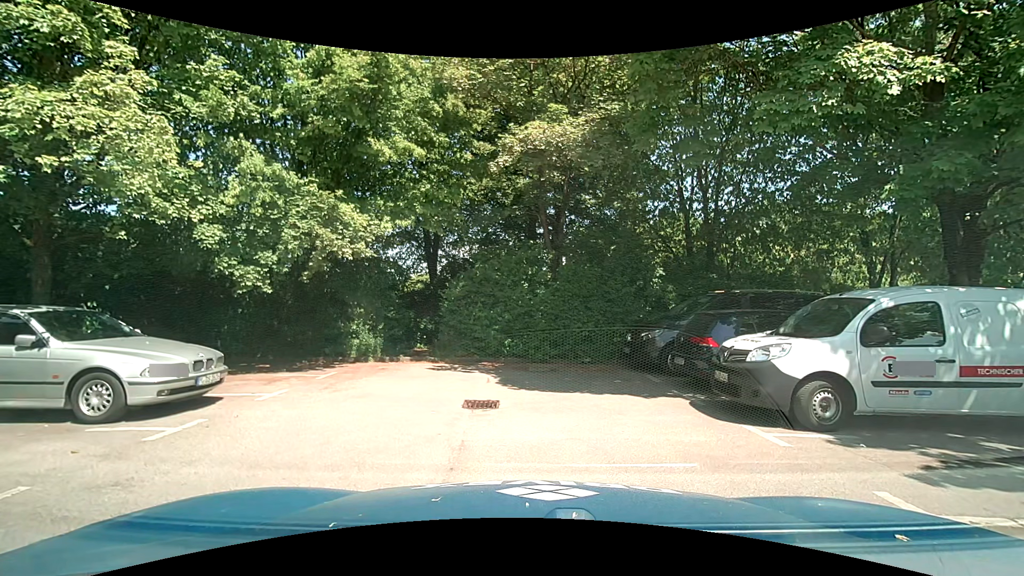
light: Day
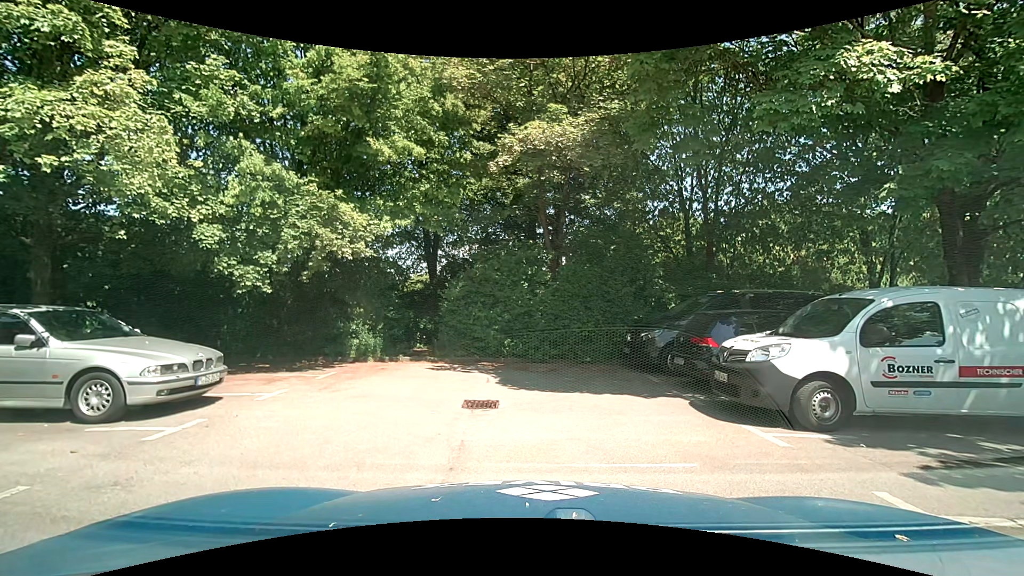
(0.0, 0.0) m; 0°
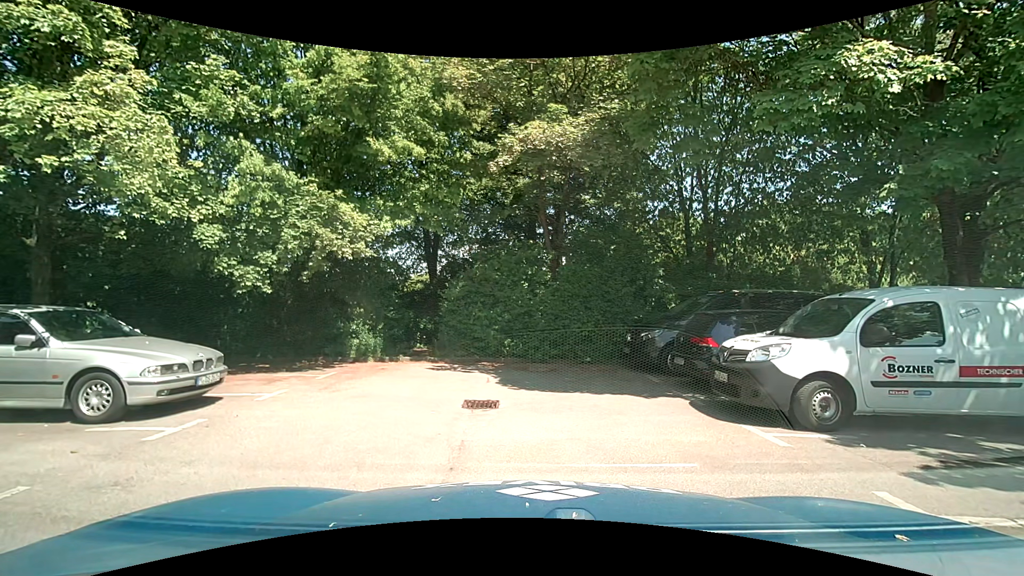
(0.0, 0.0) m; 0°
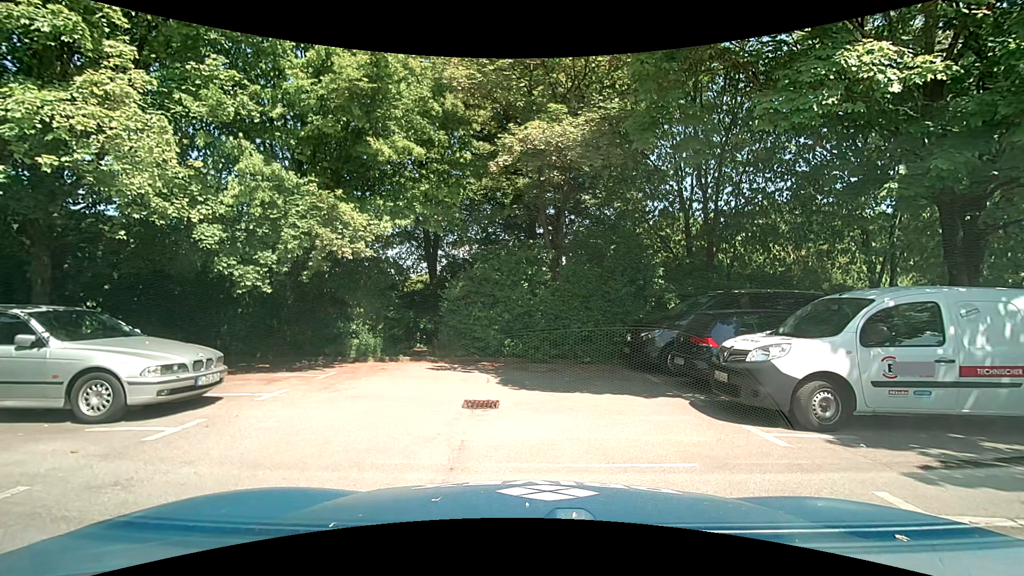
(0.0, 0.0) m; 0°
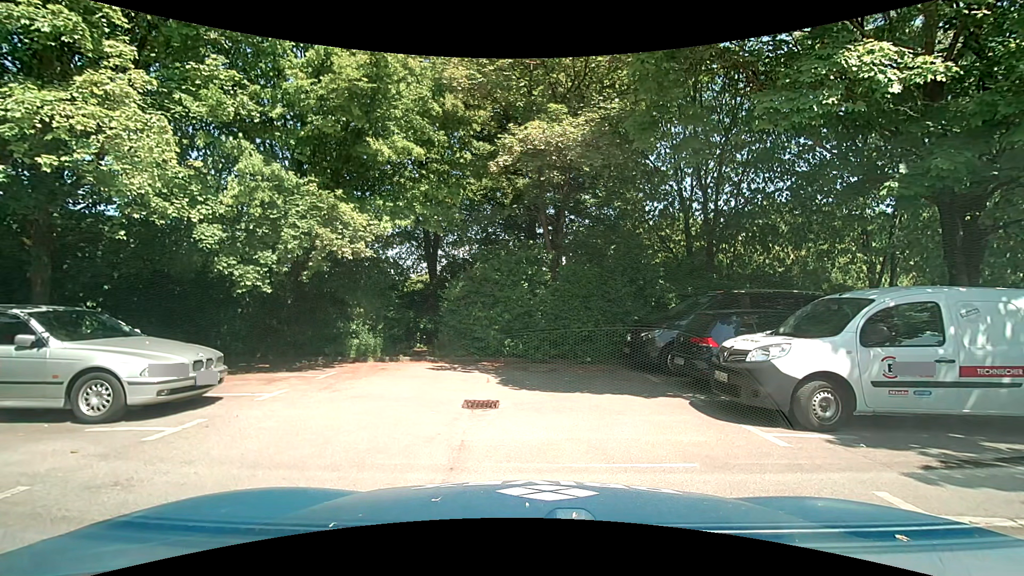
(0.0, 0.0) m; 0°
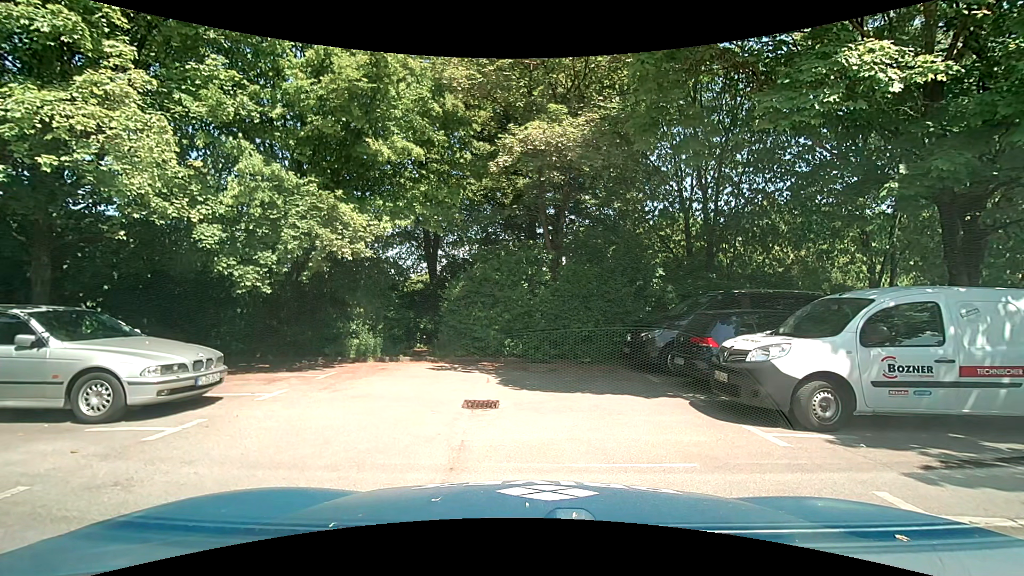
(0.0, 0.0) m; 0°
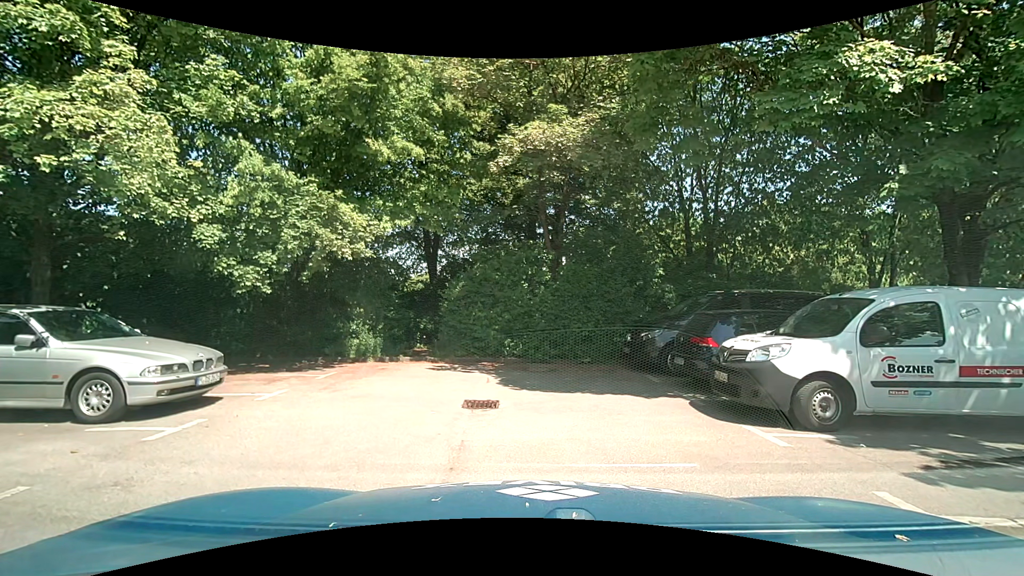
(0.0, 0.0) m; 0°
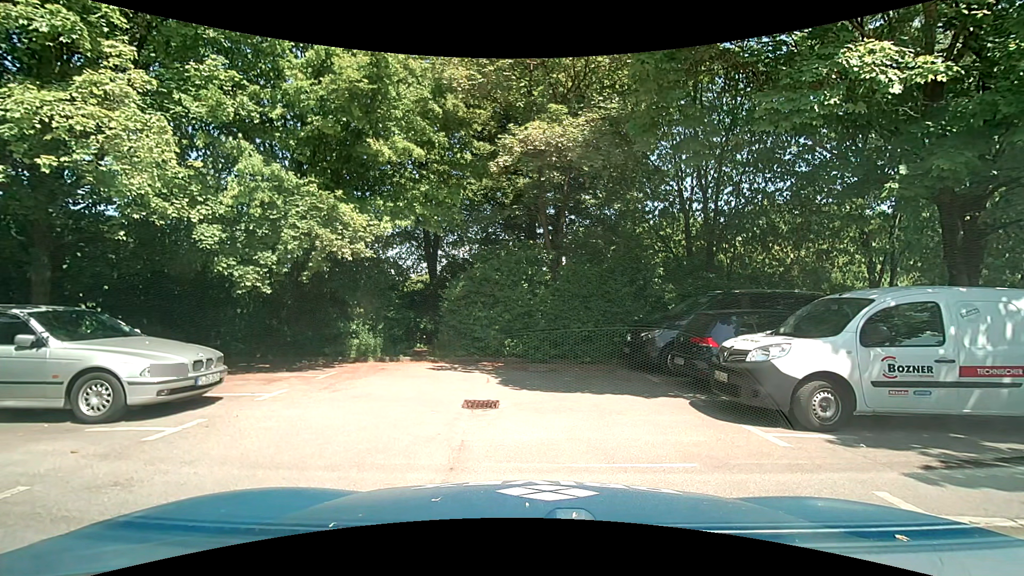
(0.0, 0.0) m; 0°
